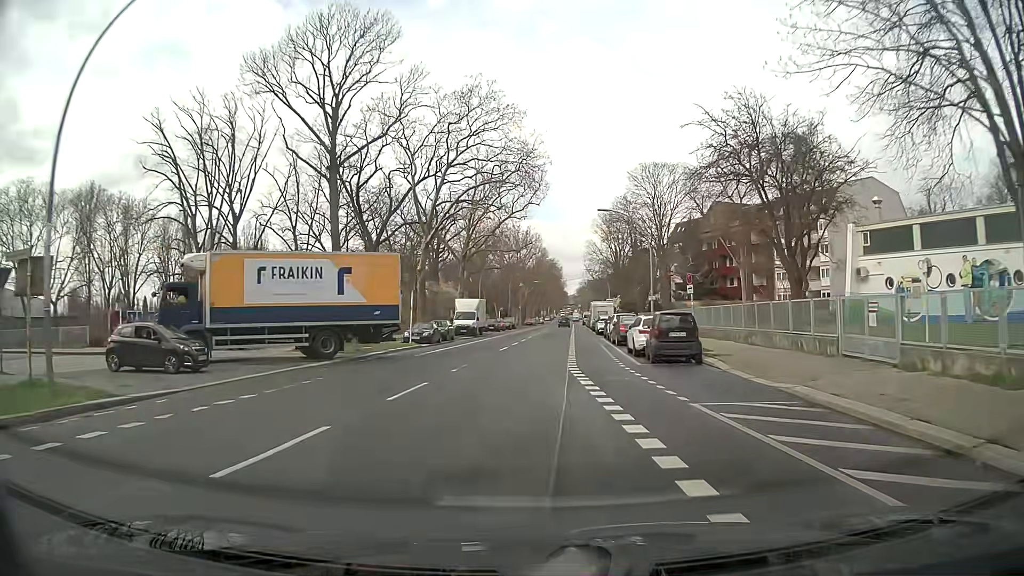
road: secondary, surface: asphalt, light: Day
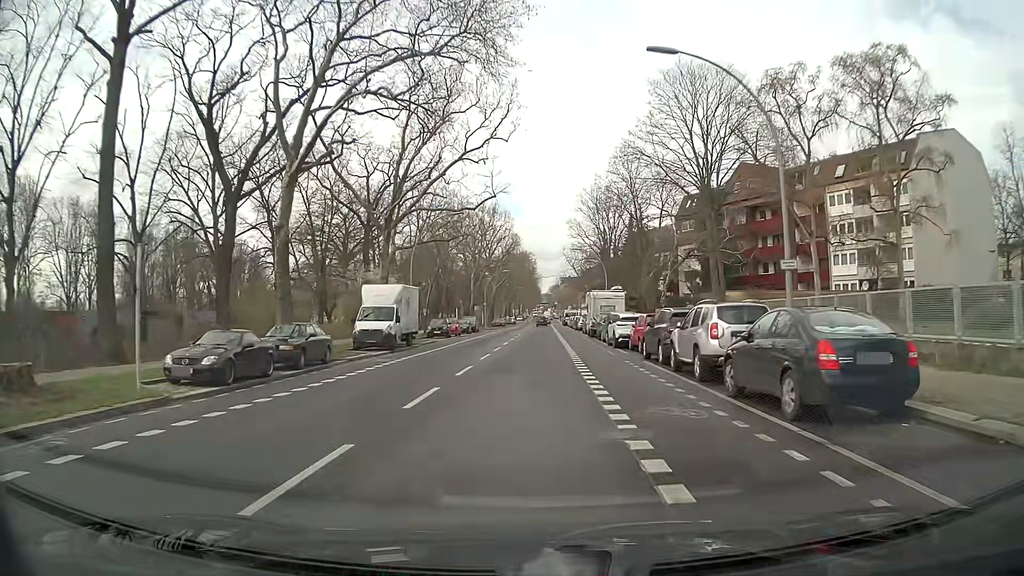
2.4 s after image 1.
(+0.6, +25.0) m; +3°
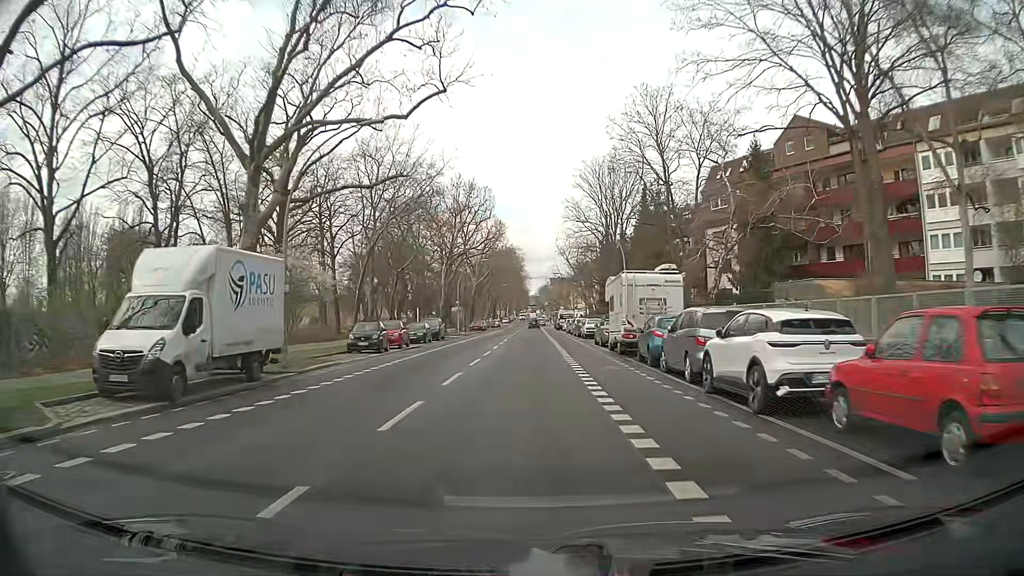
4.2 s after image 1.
(0.0, +19.7) m; 0°
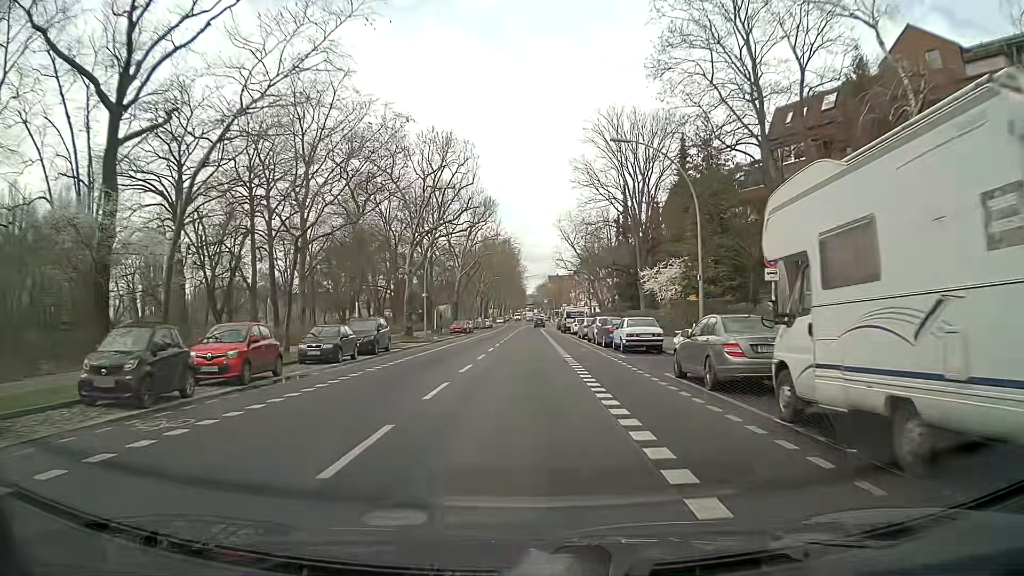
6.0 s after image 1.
(0.0, +20.4) m; 0°
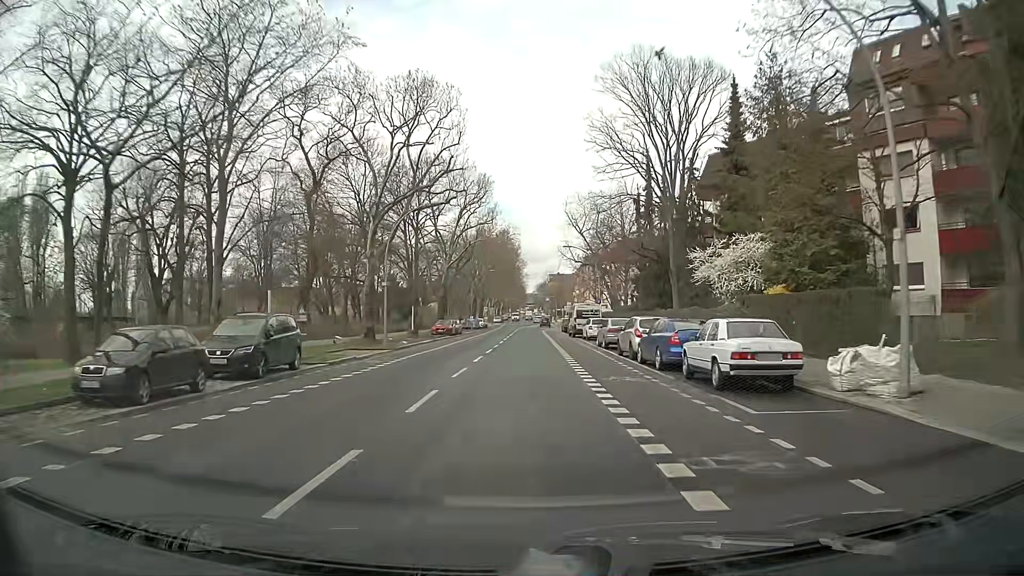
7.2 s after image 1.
(0.0, +13.7) m; +1°
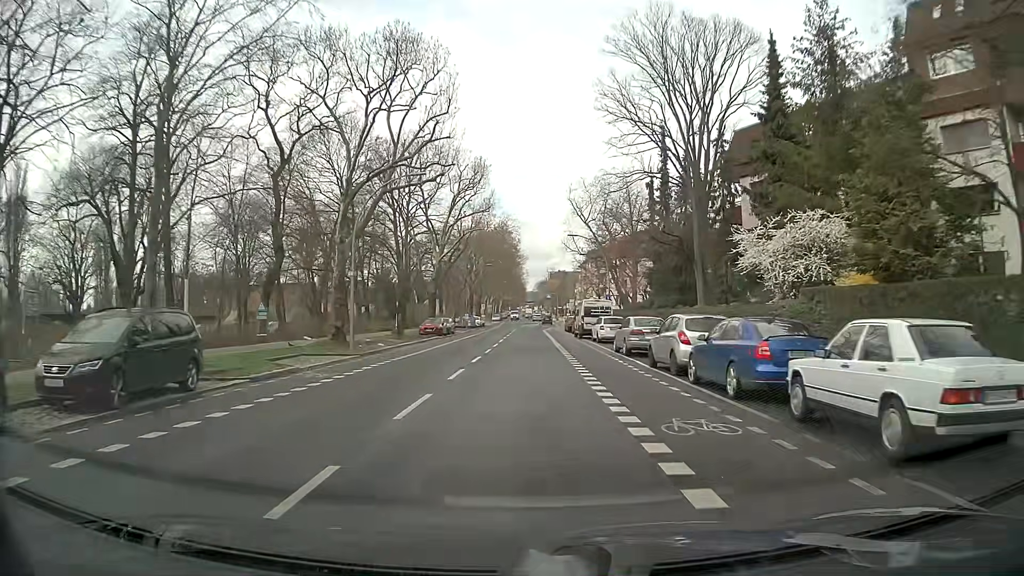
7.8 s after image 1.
(0.0, +6.8) m; 0°
